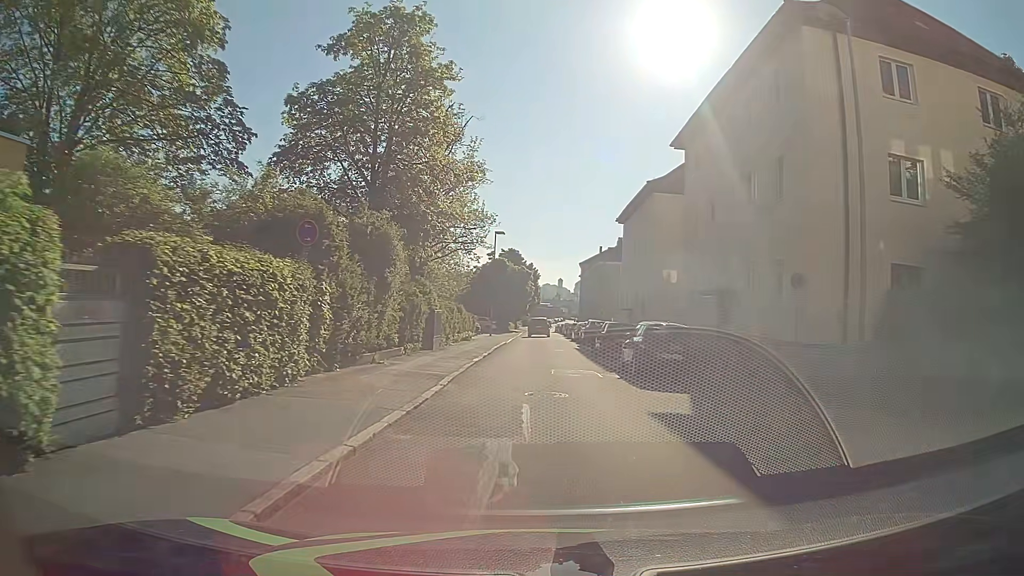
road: residential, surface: asphalt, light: Day
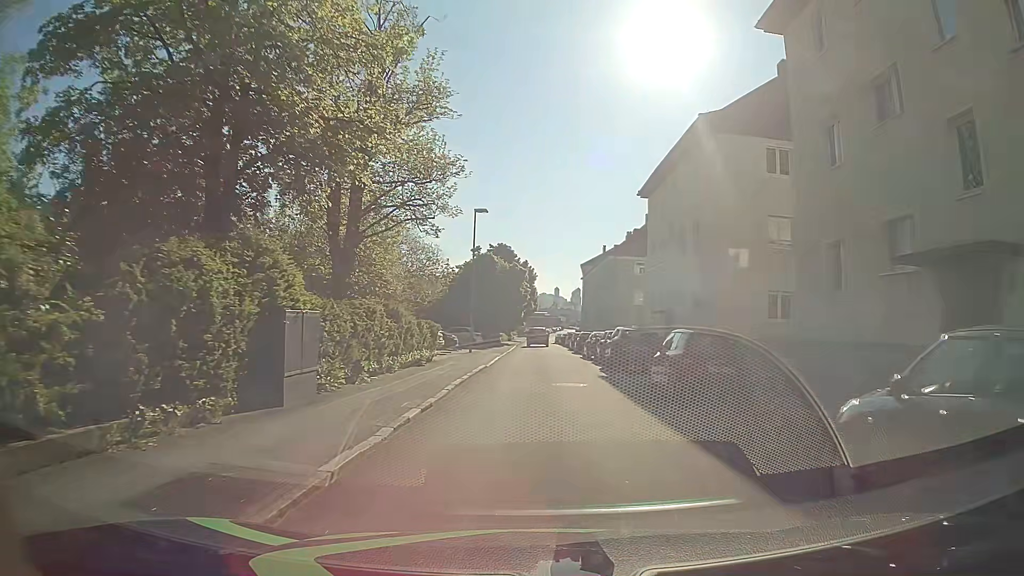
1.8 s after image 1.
(+0.1, +14.6) m; 0°
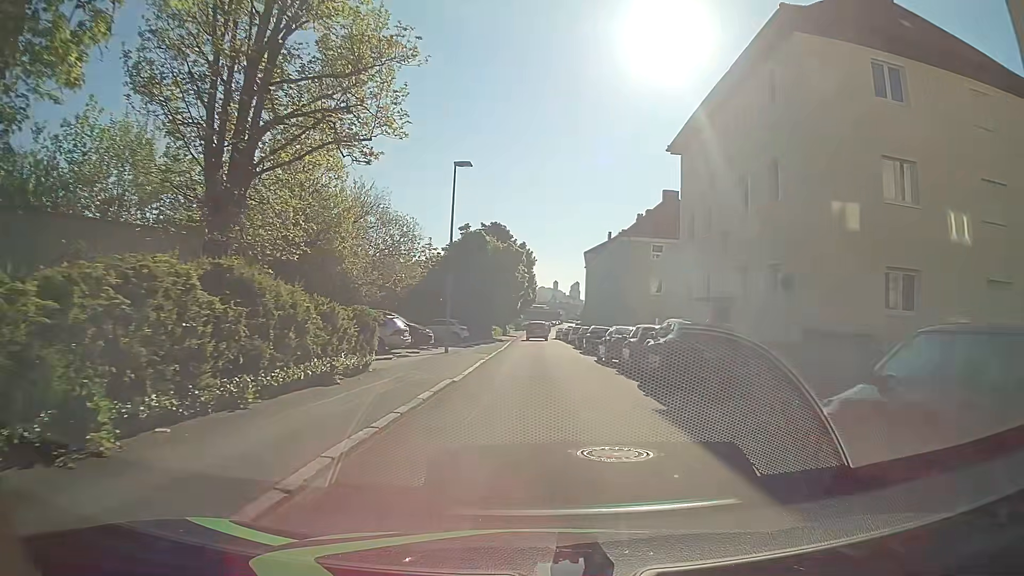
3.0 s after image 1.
(+0.2, +9.7) m; +1°
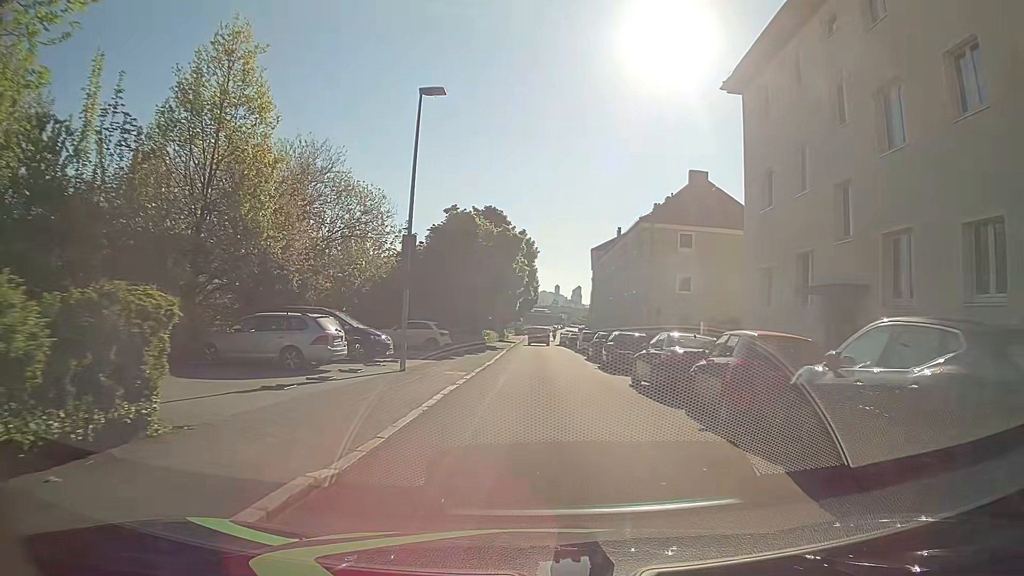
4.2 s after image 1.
(0.0, +9.8) m; 0°
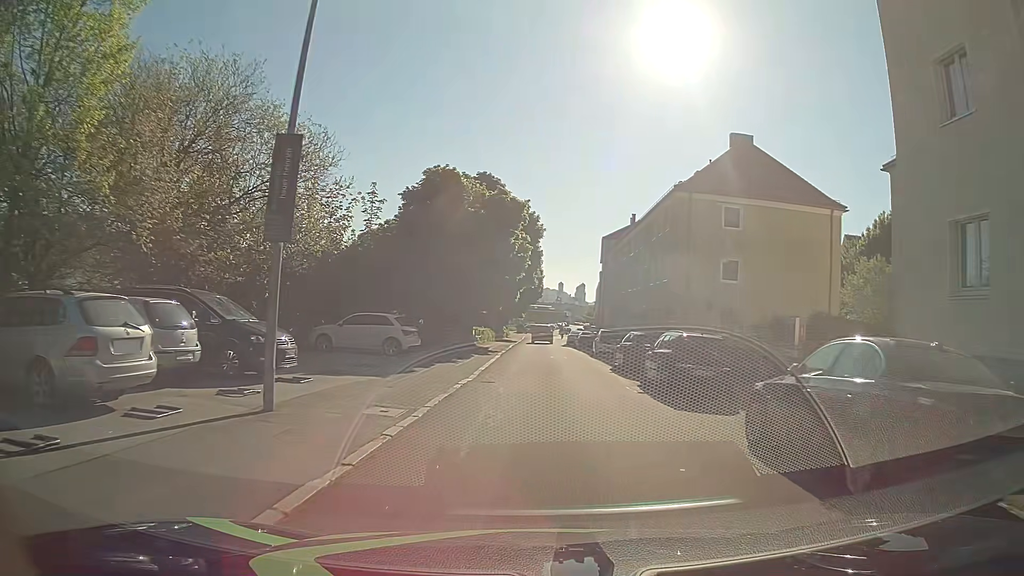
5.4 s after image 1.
(-0.1, +10.0) m; -2°
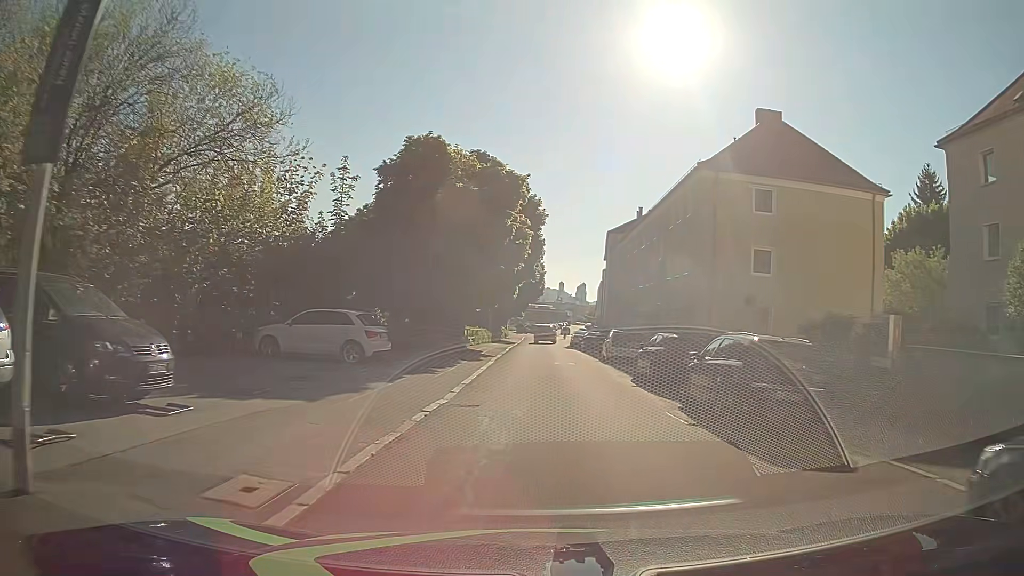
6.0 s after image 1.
(+0.1, +5.1) m; +1°
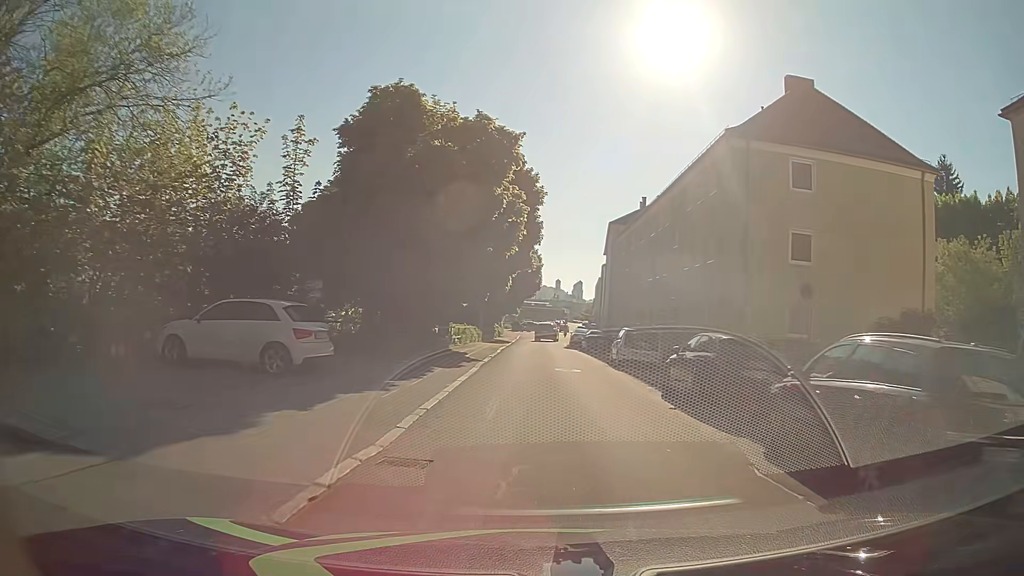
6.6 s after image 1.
(0.0, +5.1) m; +1°
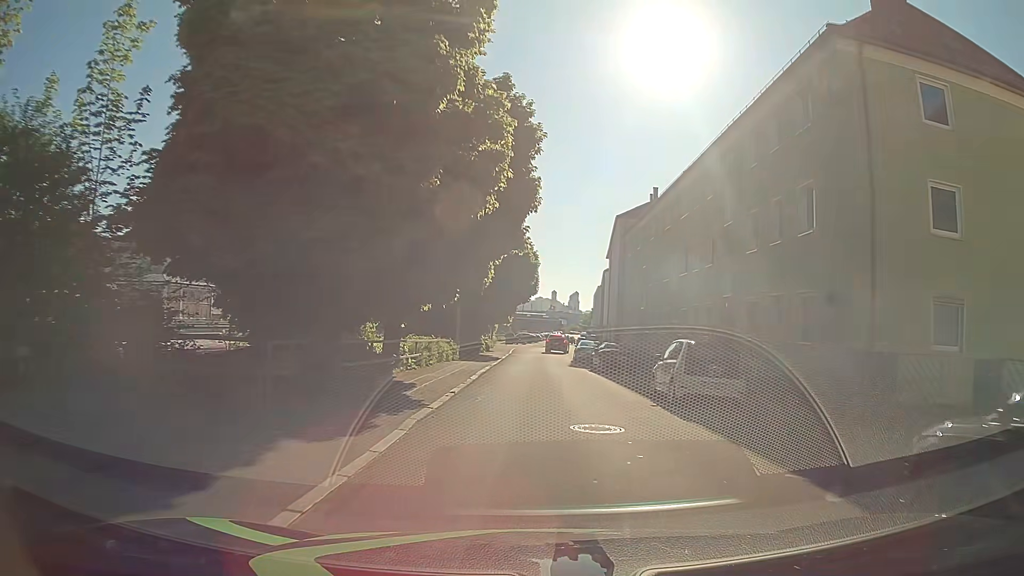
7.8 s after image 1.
(0.0, +10.4) m; +1°
(0, +10) (0, +20) (0, +30) (0, +40) (0, +50) (0, +60) (+1, +70) (+2, +80) (+3, +90) (+3, +100) m
